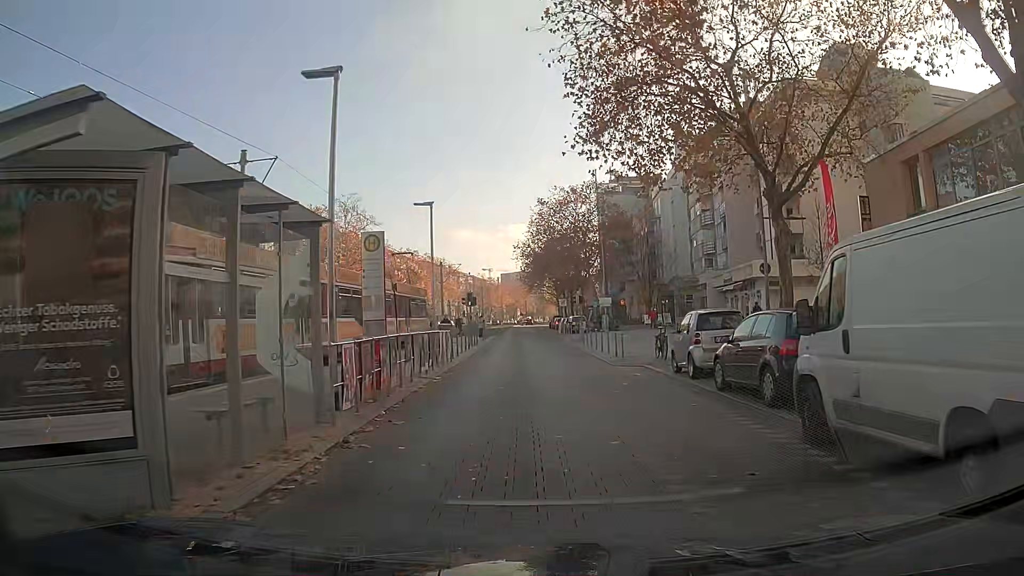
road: tertiary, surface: paving_stones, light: Day
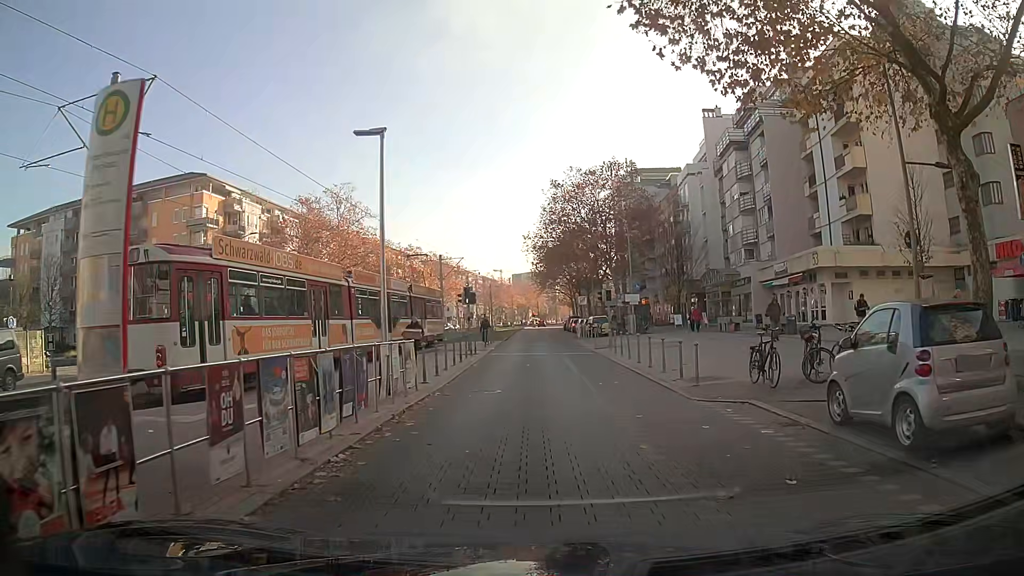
(-0.1, +9.0) m; -1°
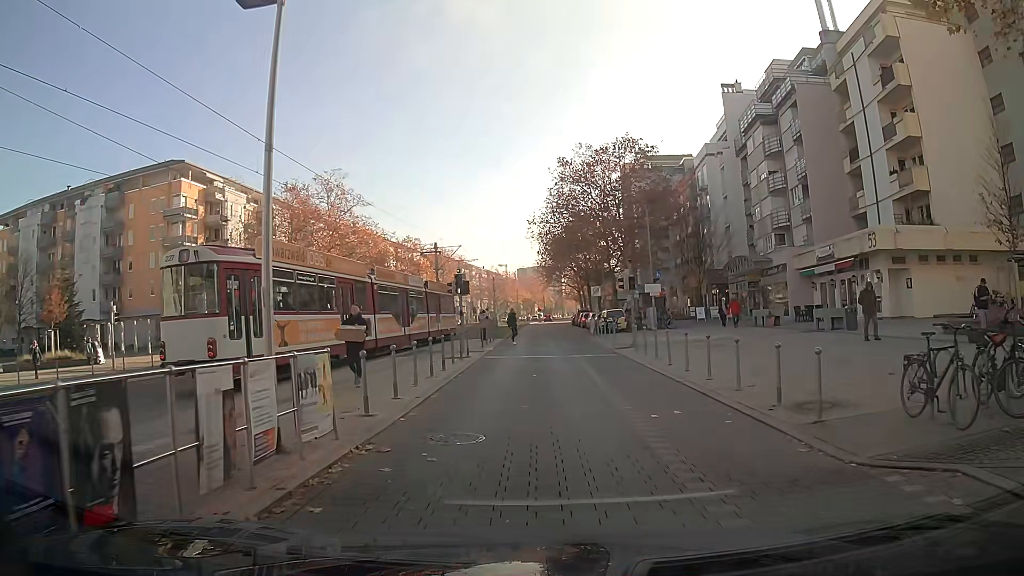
(-0.1, +6.1) m; -1°
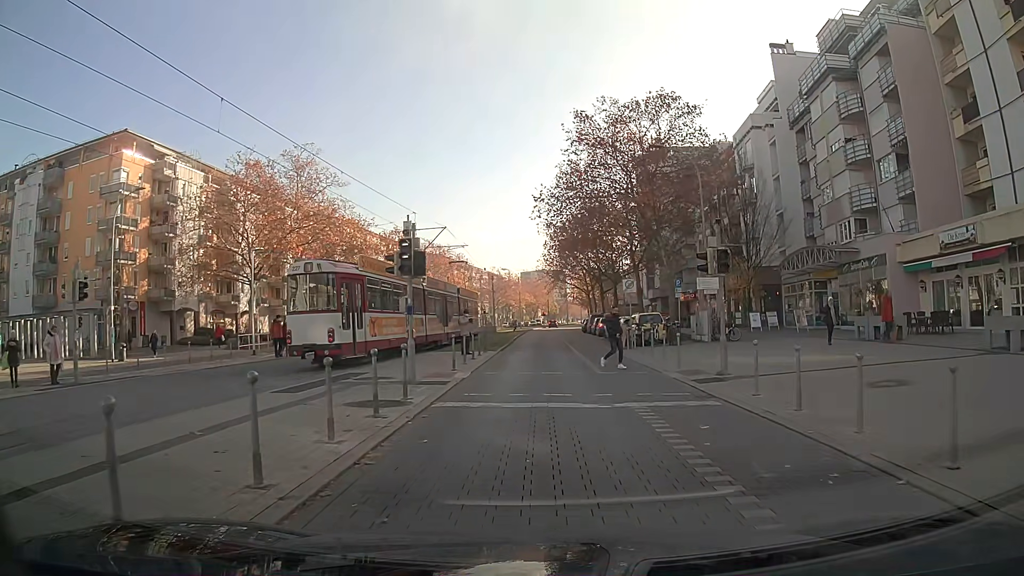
(+0.1, +12.5) m; 0°
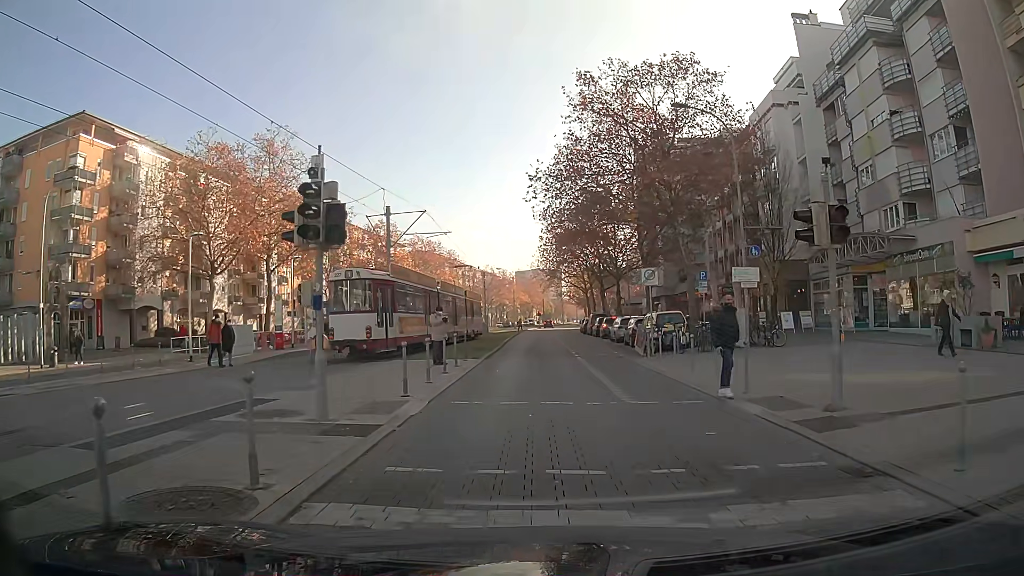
(0.0, +6.1) m; +1°
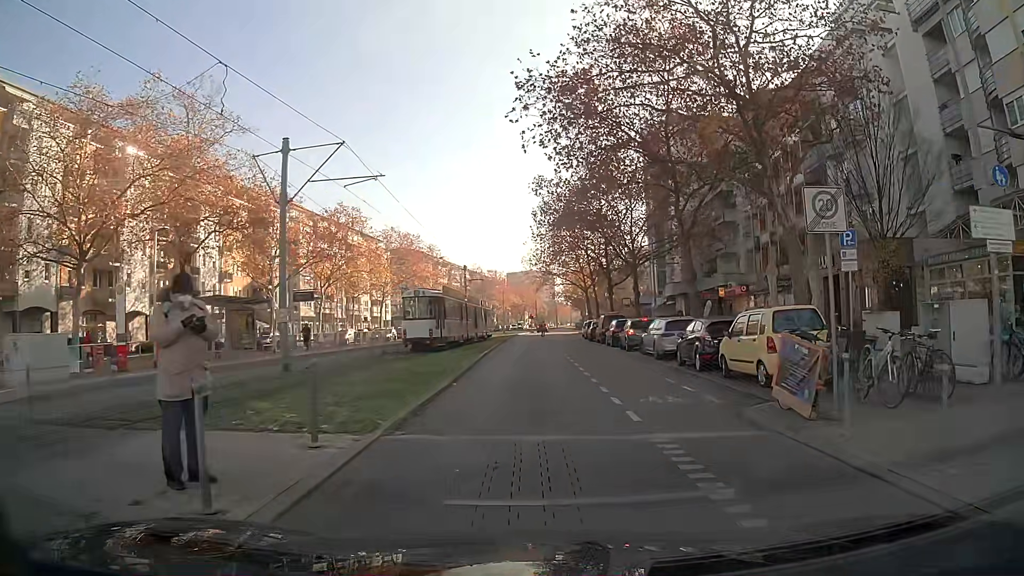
(+0.1, +14.5) m; +1°
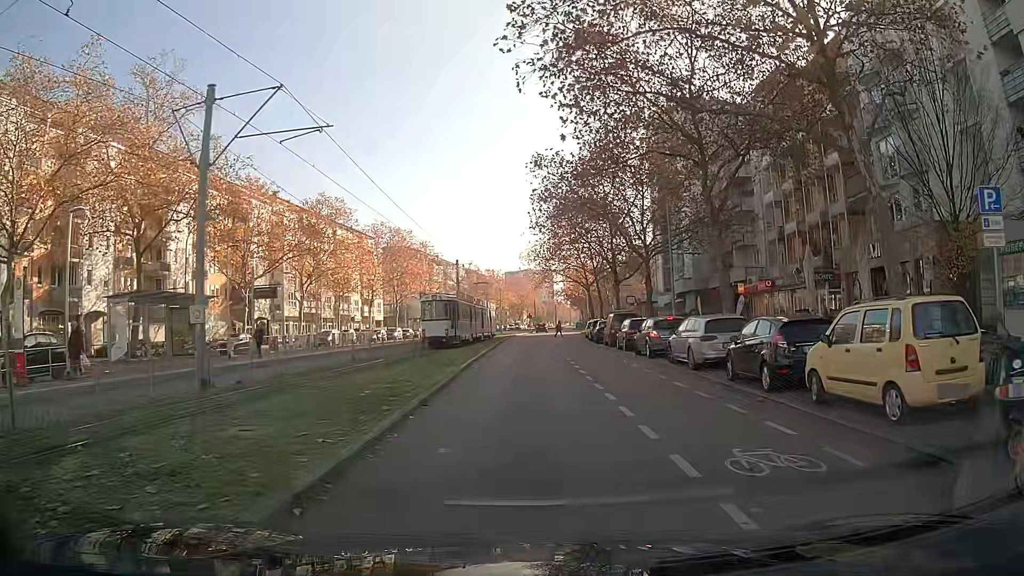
(0.0, +5.5) m; 0°
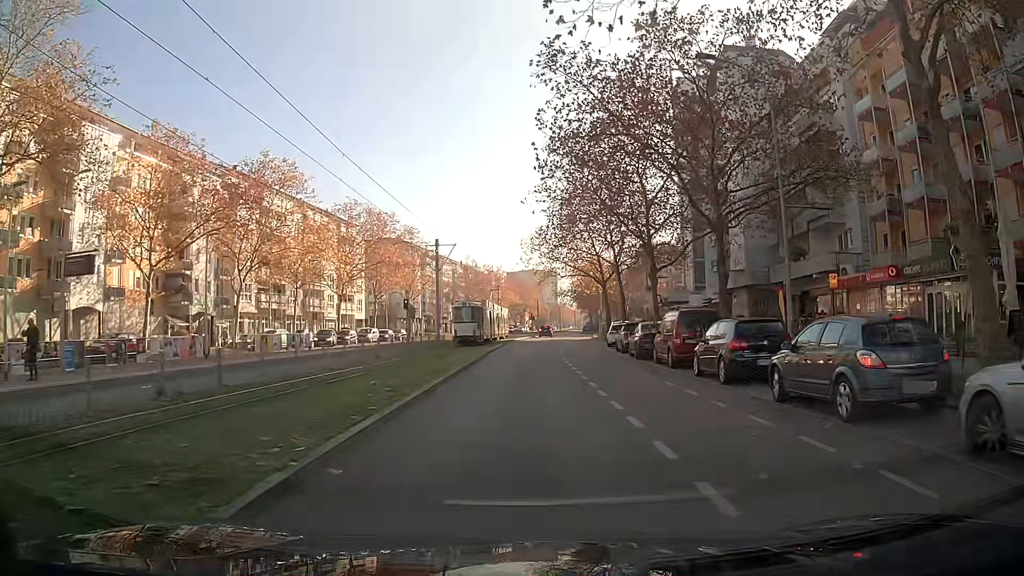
(-0.1, +15.7) m; -1°
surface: asphalt
